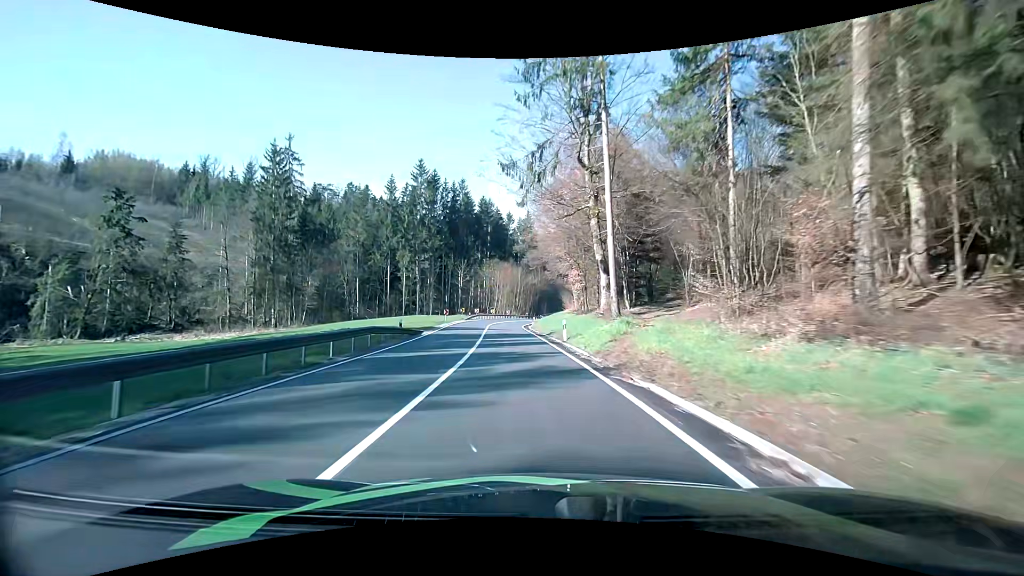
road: secondary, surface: asphalt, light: Day
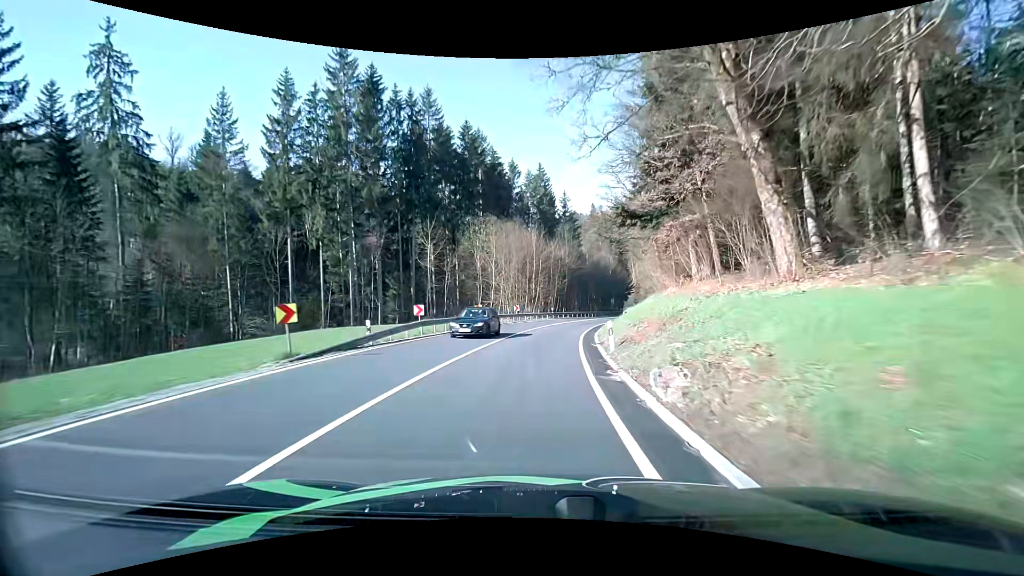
(-3.1, +48.8) m; -3°
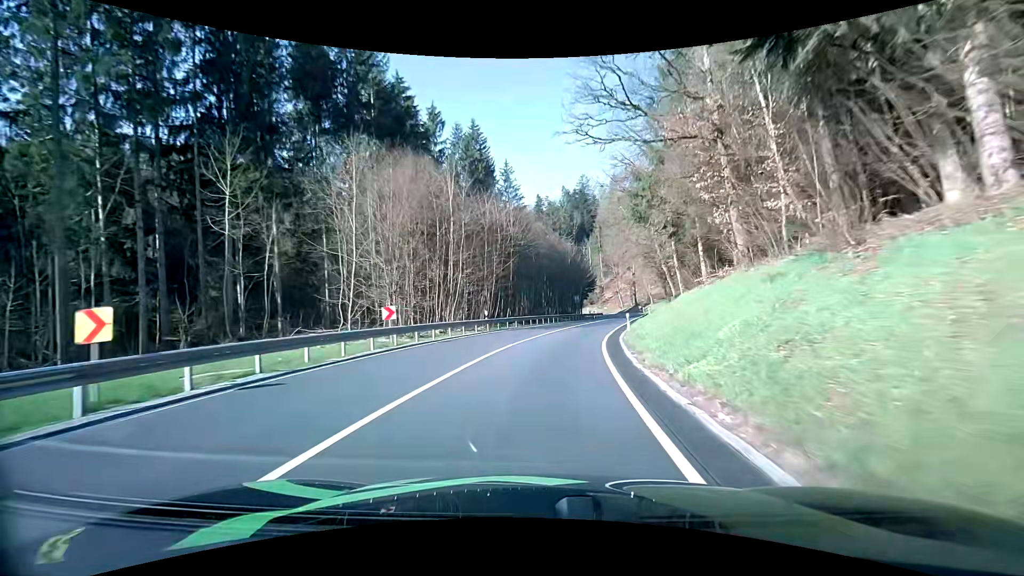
(+1.3, +29.1) m; +6°
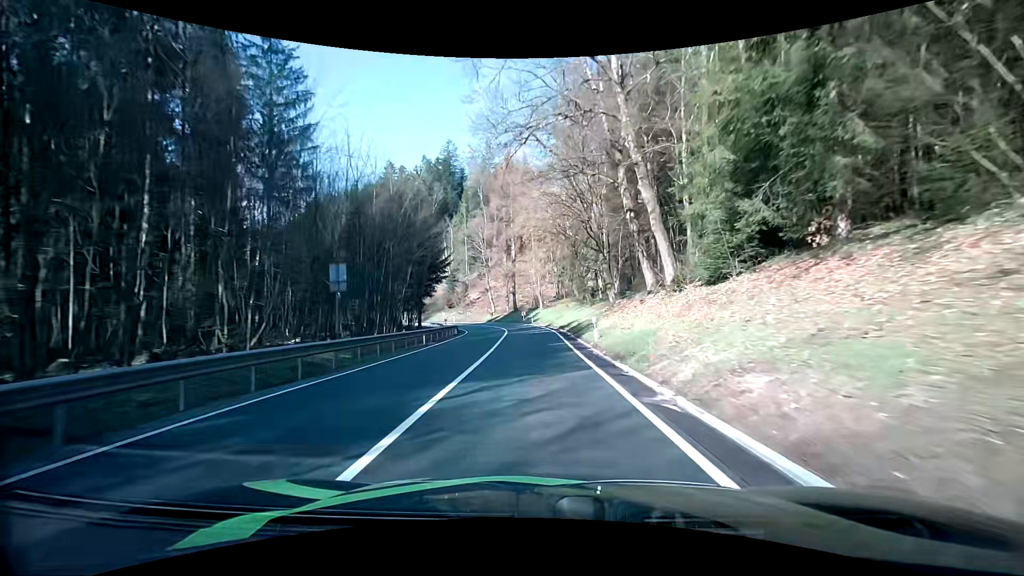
(+7.0, +49.1) m; +15°
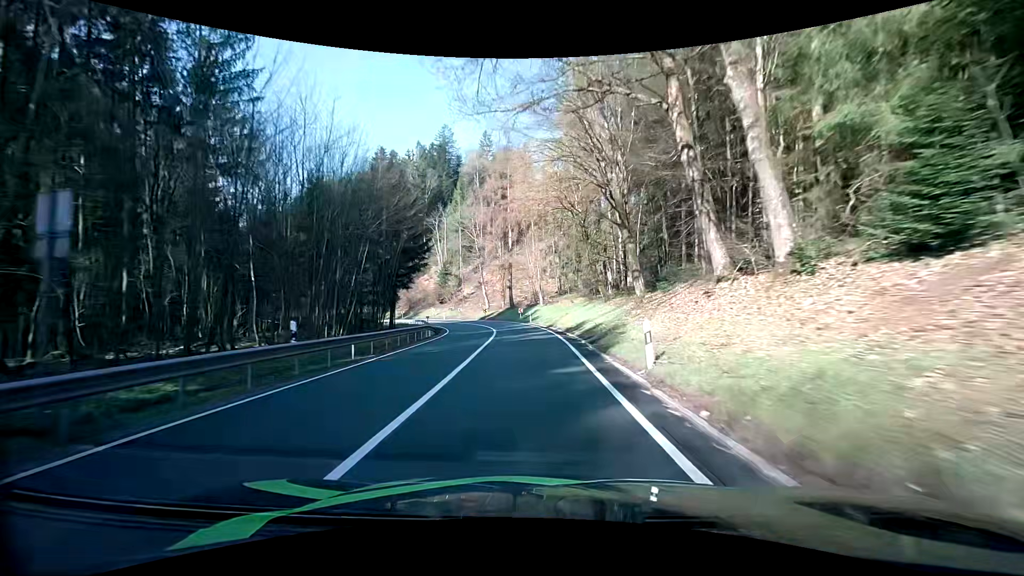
(+0.2, +9.8) m; +1°
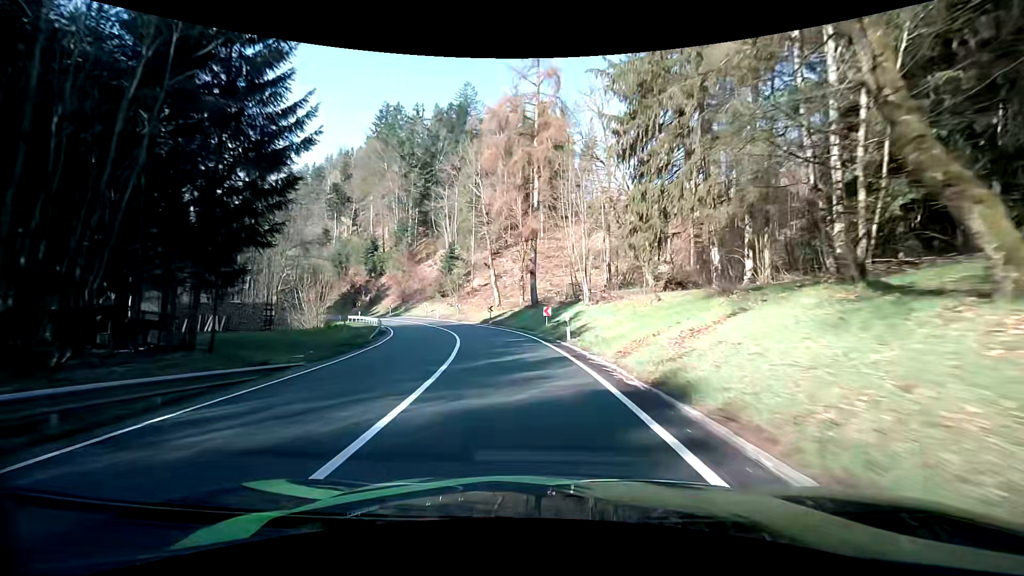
(-0.6, +28.1) m; -3°
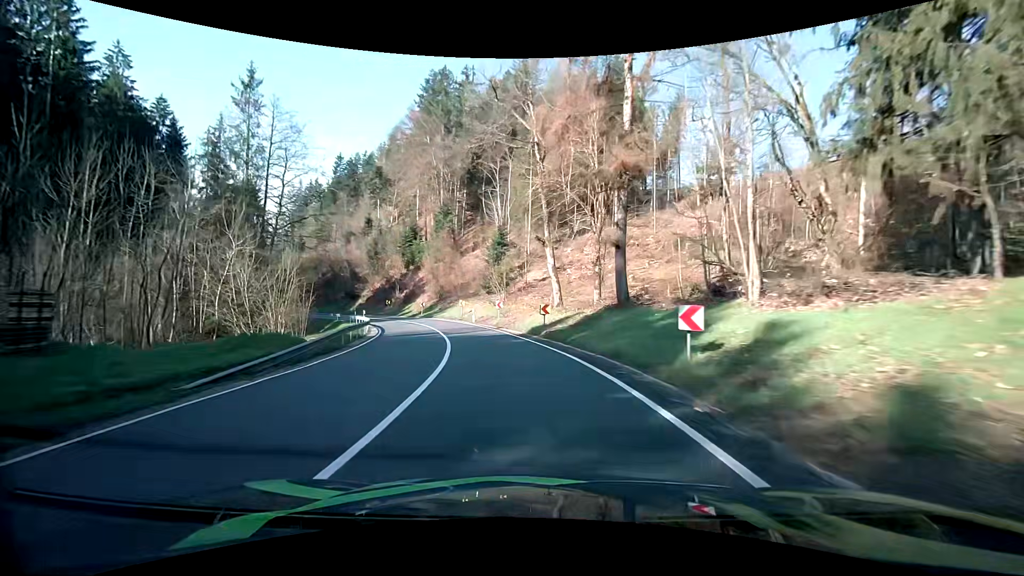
(-1.0, +18.3) m; -7°
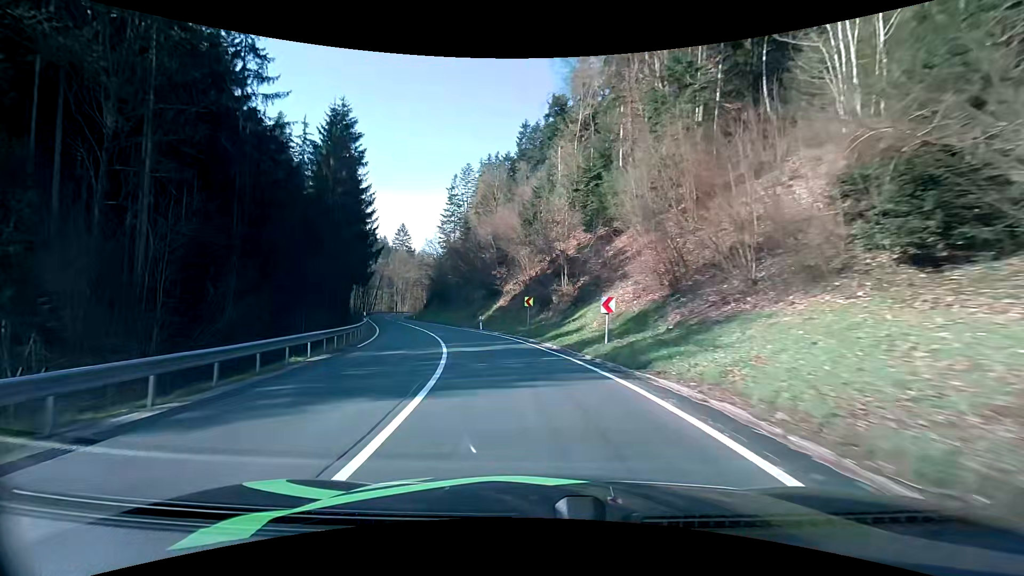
(-9.0, +44.8) m; -24°
(-1, +10) (-2, +20) (-4, +30) (-8, +39) (-11, +48) (-14, +58) (-18, +67) (-21, +77) (-25, +86) (-28, +96) m
